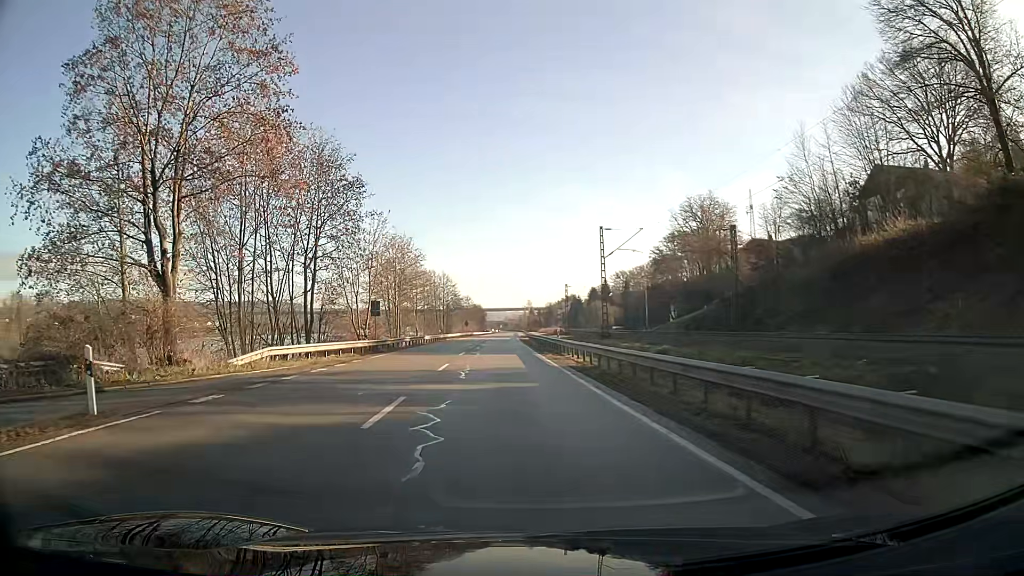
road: unclassified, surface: asphalt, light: Day
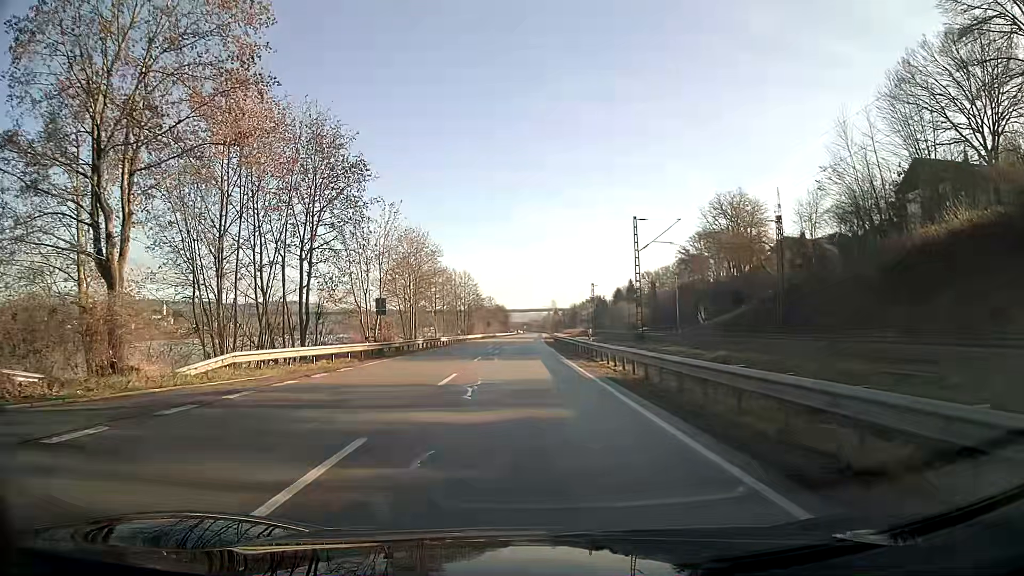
(-0.1, +5.1) m; -2°
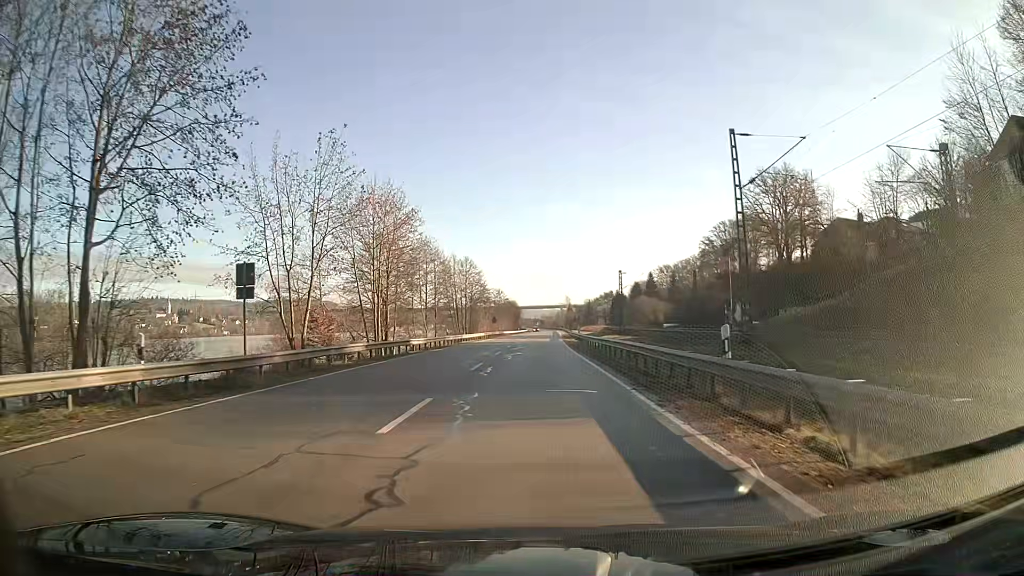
(-0.2, +20.2) m; 0°
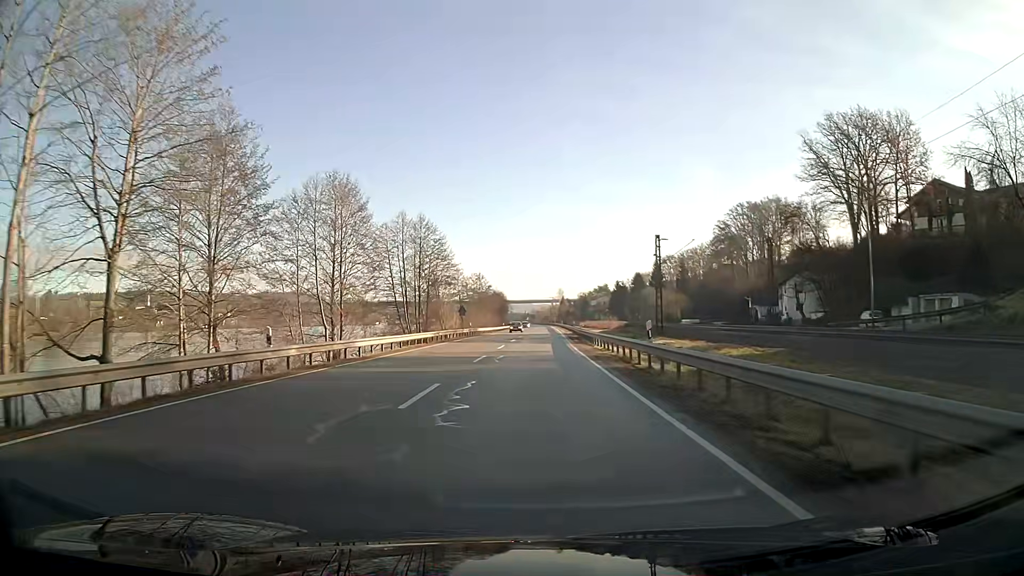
(+0.3, +34.1) m; +1°
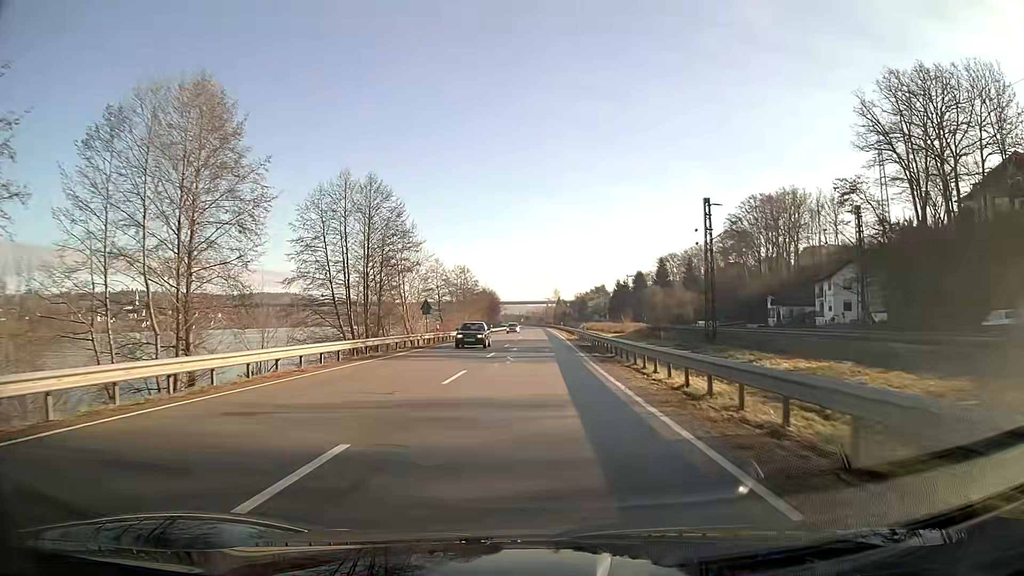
(+0.1, +19.2) m; +1°
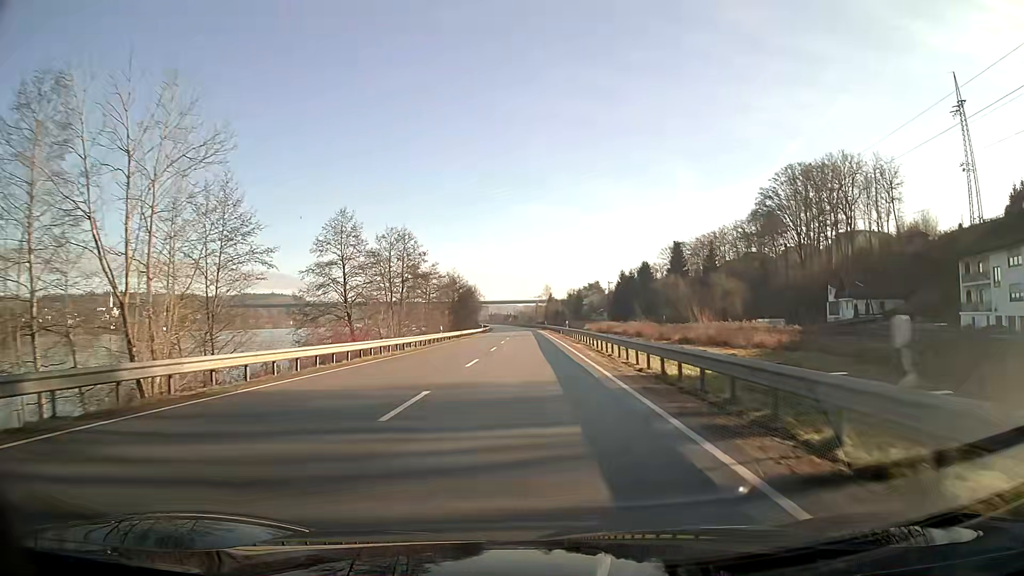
(+0.4, +42.2) m; +1°
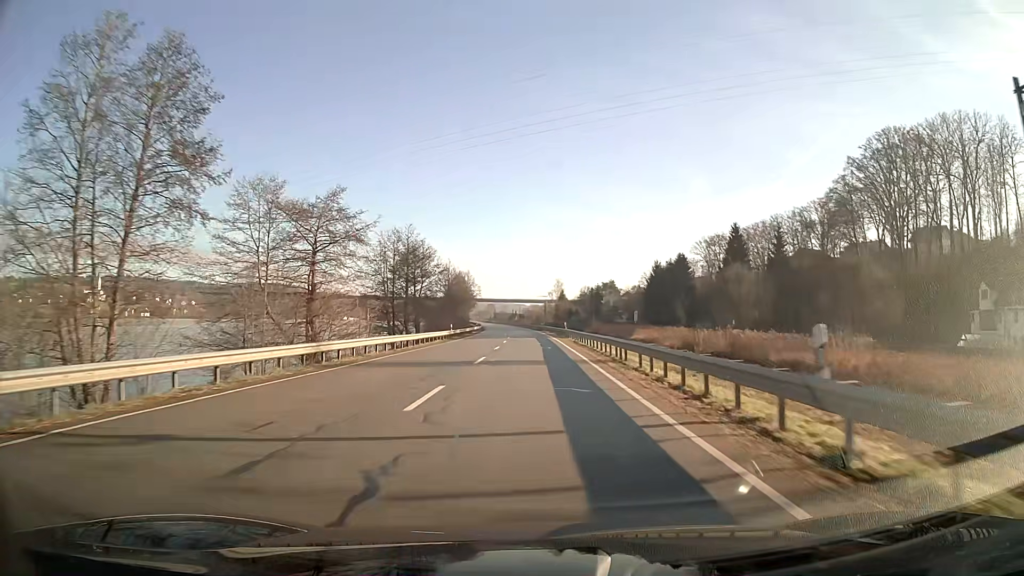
(-0.3, +46.9) m; -1°
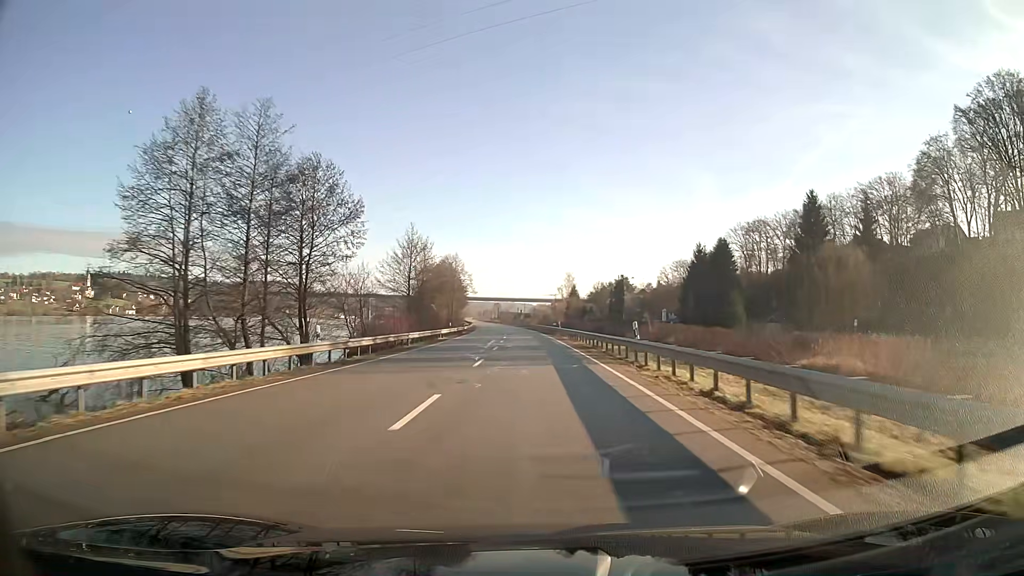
(-0.2, +38.1) m; -1°
